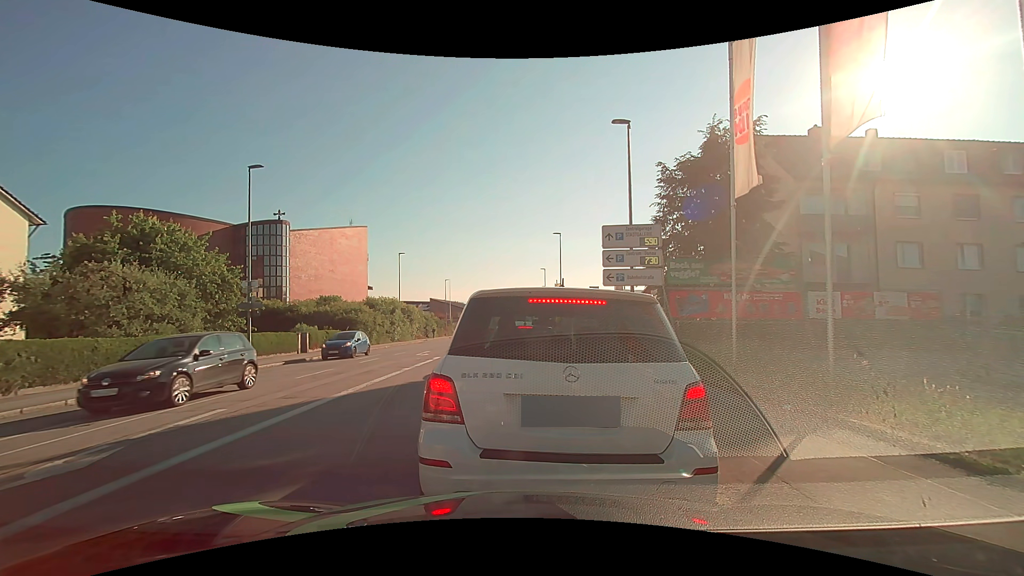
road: tertiary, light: Day
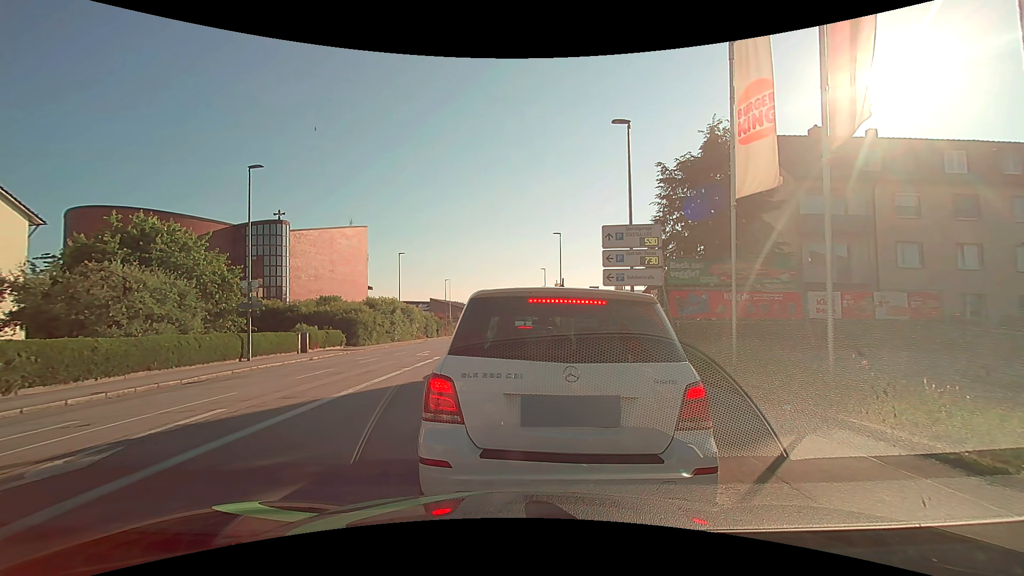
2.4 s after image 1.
(0.0, 0.0) m; 0°
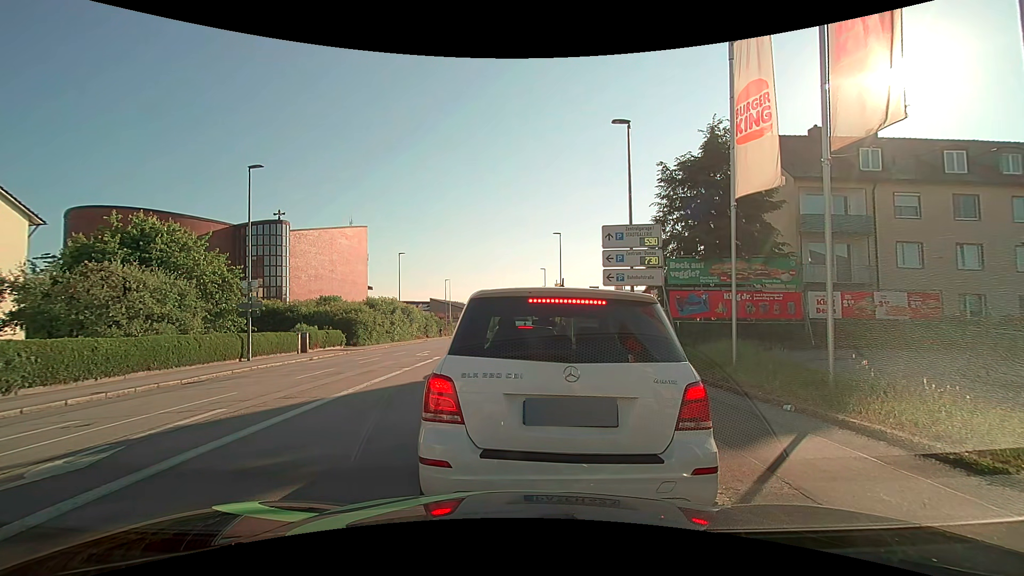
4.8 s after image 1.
(0.0, 0.0) m; 0°
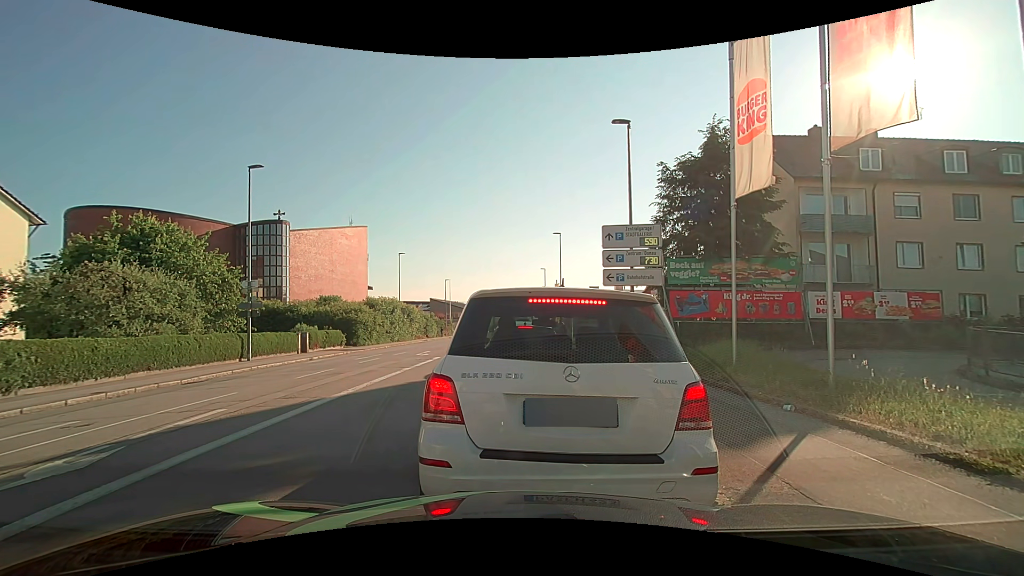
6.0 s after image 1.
(0.0, 0.0) m; 0°
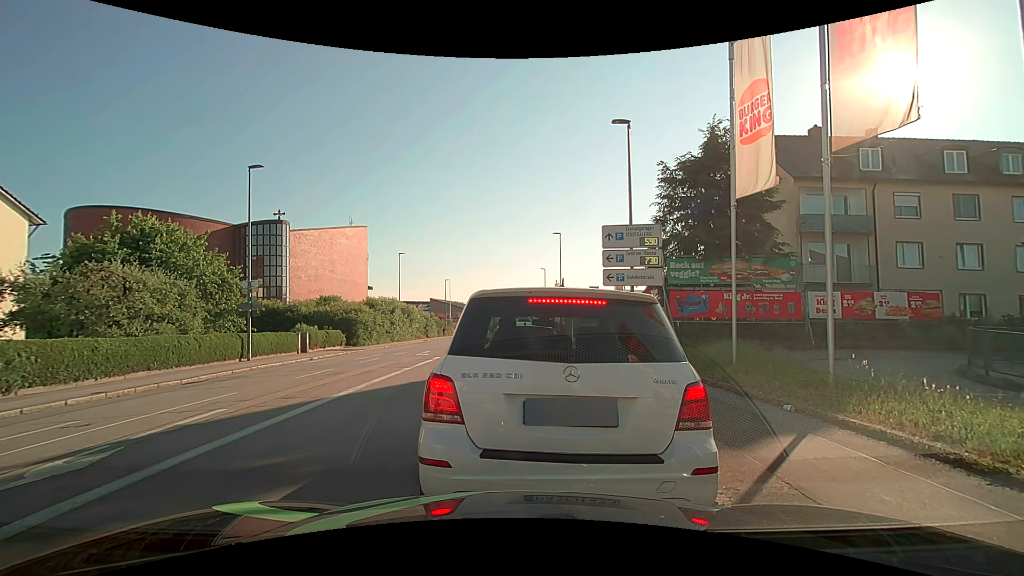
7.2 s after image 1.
(0.0, 0.0) m; 0°
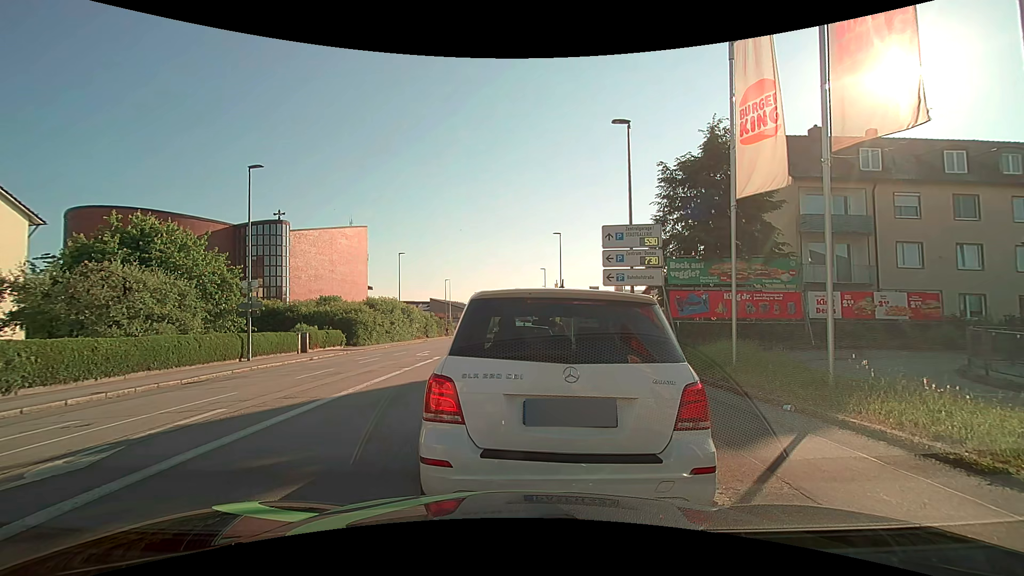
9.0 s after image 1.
(0.0, 0.0) m; 0°
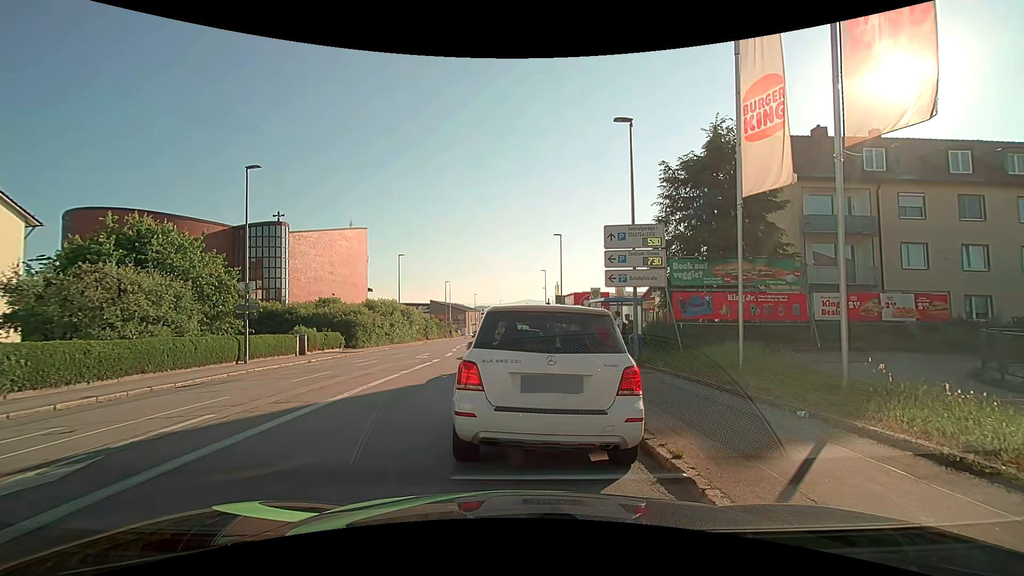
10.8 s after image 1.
(0.0, +0.3) m; 0°
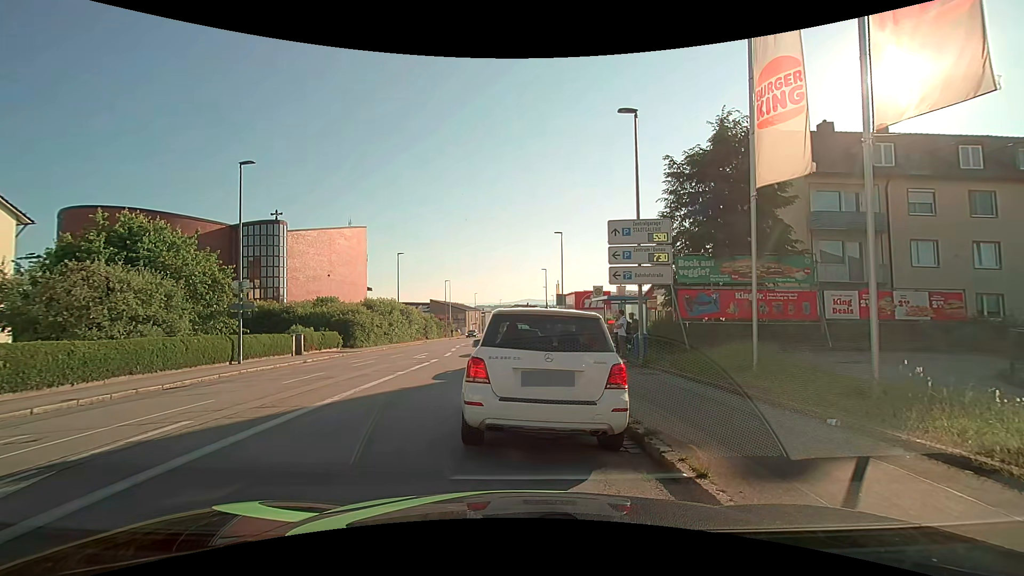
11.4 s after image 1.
(0.0, +0.7) m; 0°
